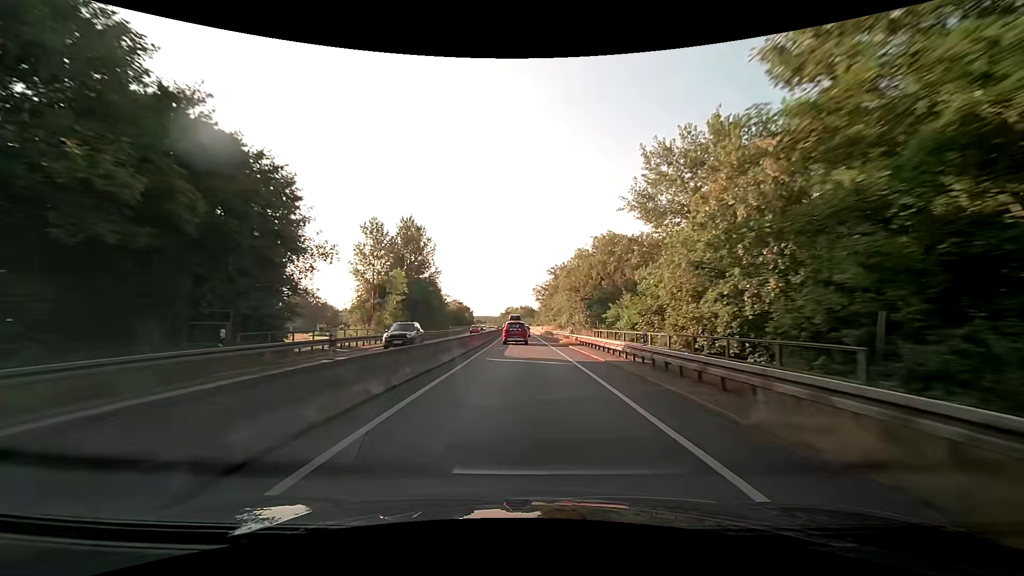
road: trunk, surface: asphalt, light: Day
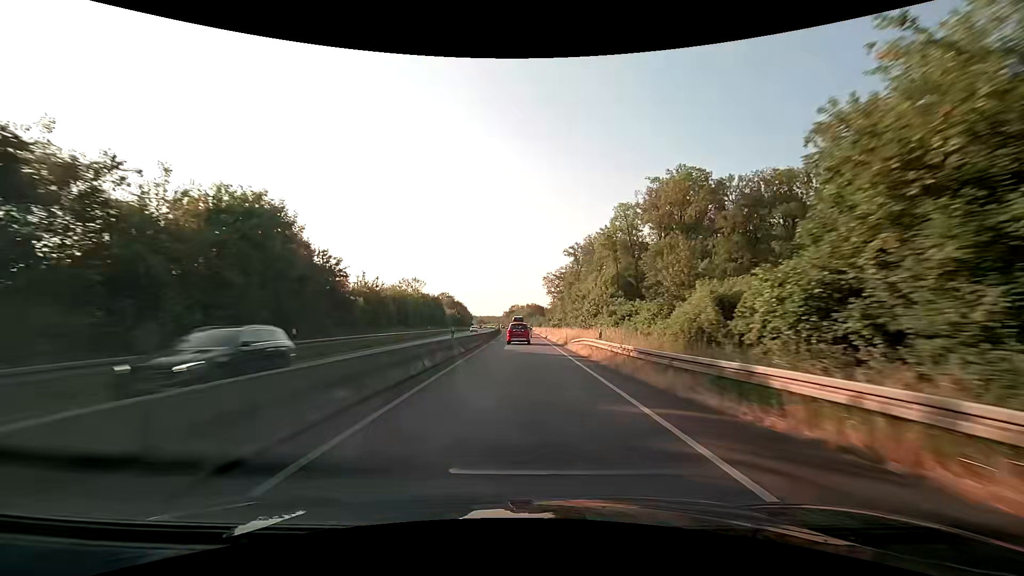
(-0.5, +53.9) m; -1°
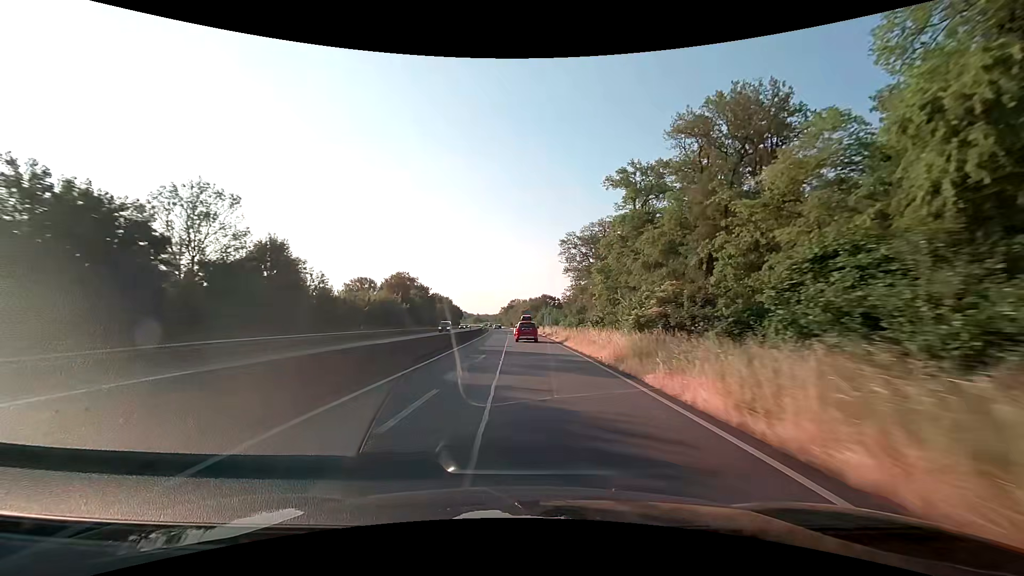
(-0.4, +70.3) m; -1°
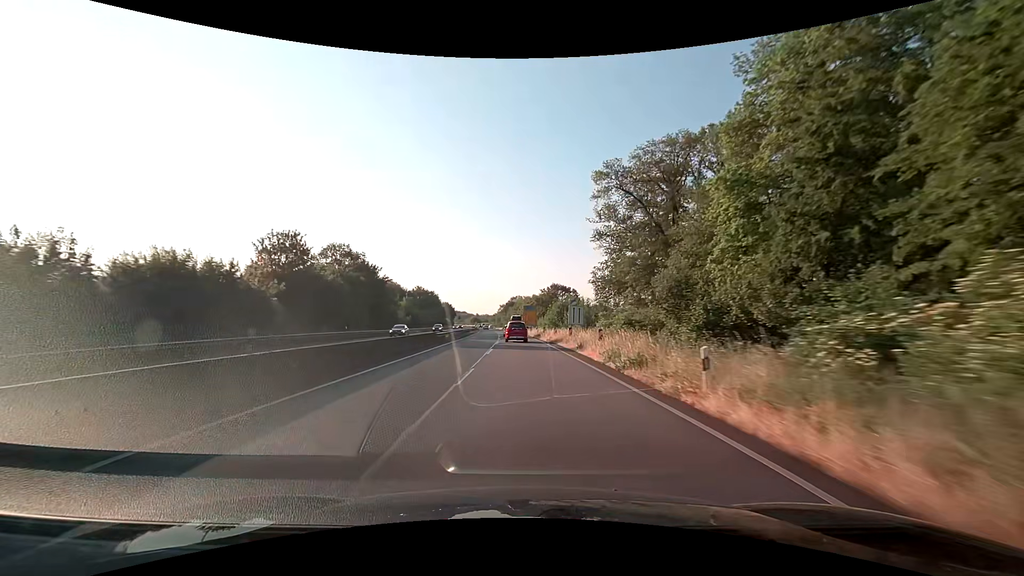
(+0.1, +43.7) m; 0°
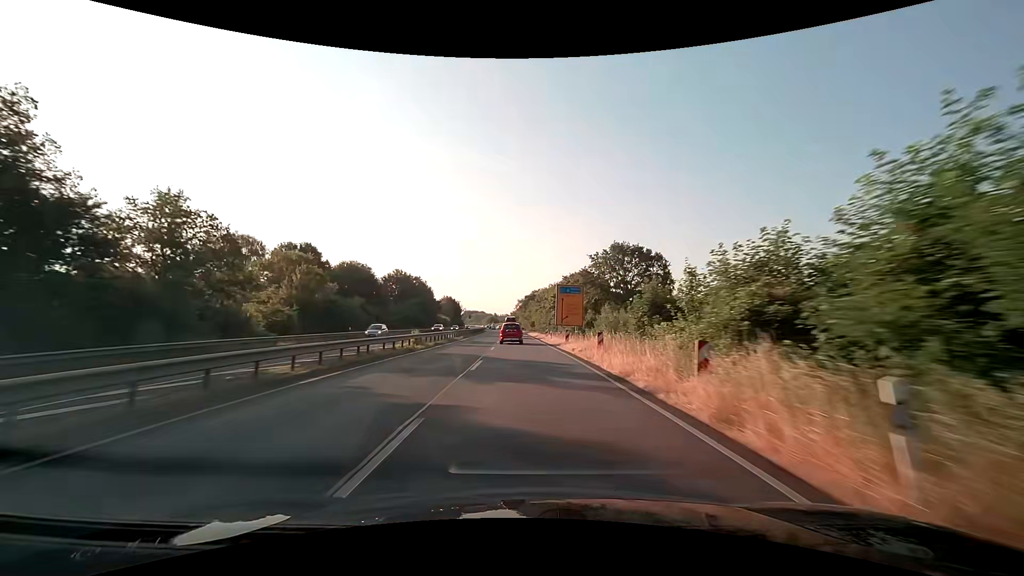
(-1.2, +58.8) m; -3°
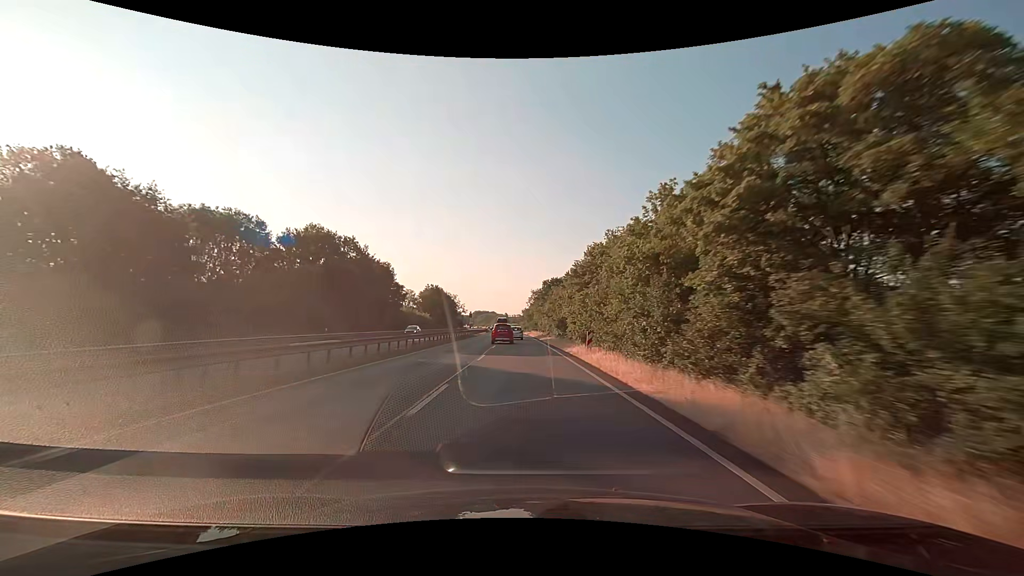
(-0.6, +59.1) m; -1°
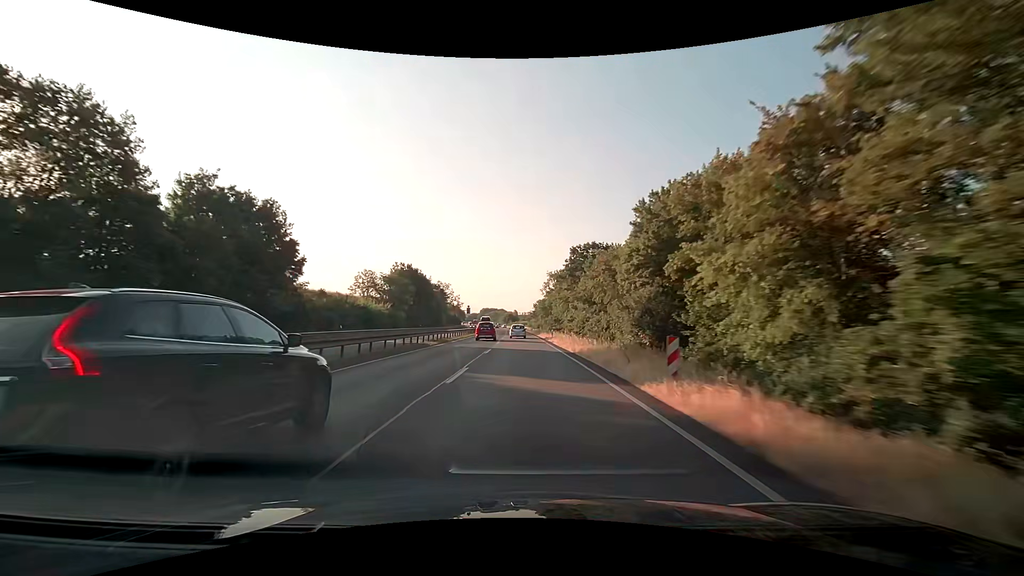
(-0.3, +45.6) m; -1°
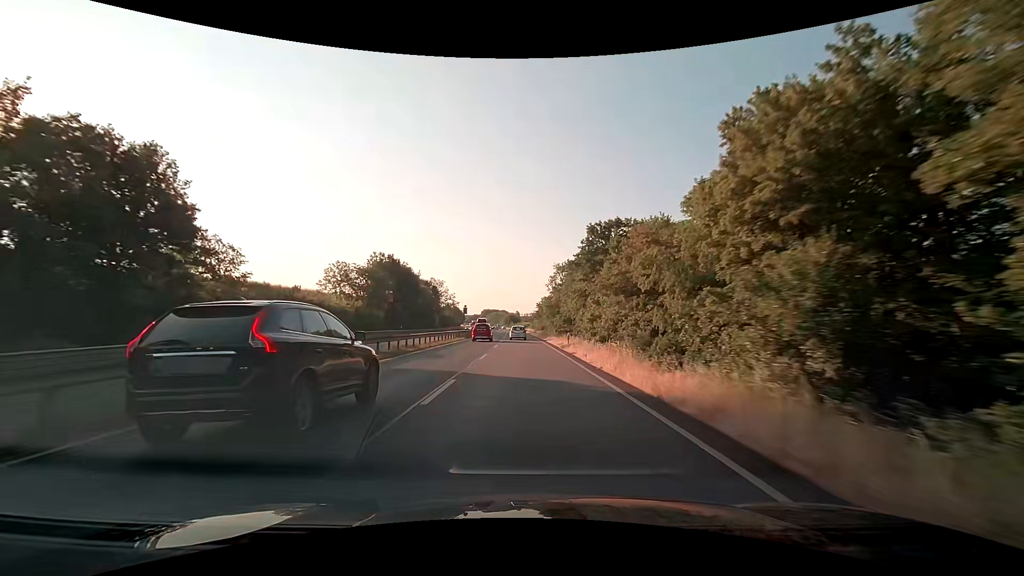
(0.0, +15.4) m; 0°
(0, +10) (0, +20) (0, +30) (0, +40) (-1, +50) (-1, +60) (-1, +70) (-1, +80) (-2, +90) (-2, +100) m
